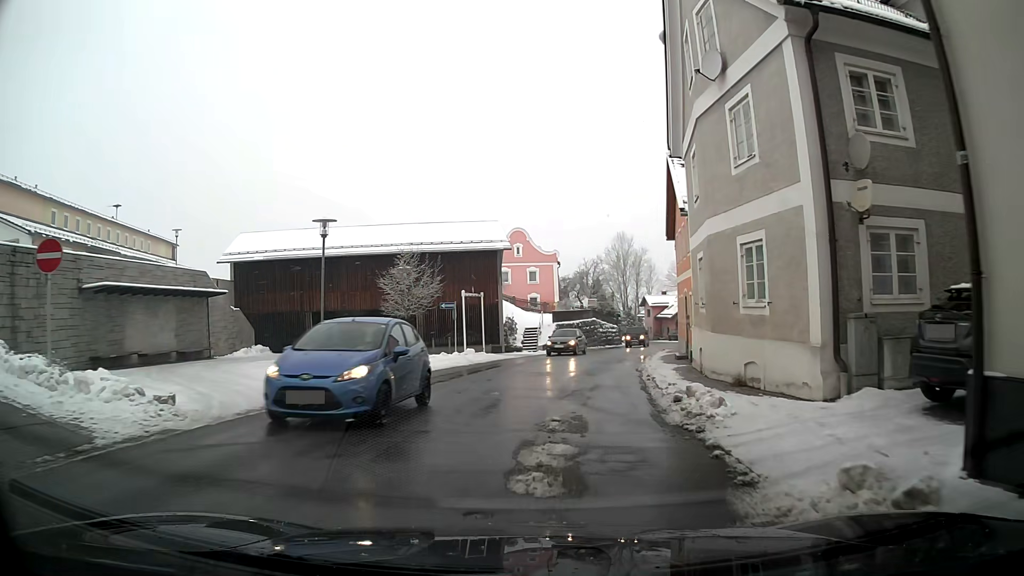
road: primary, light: Day
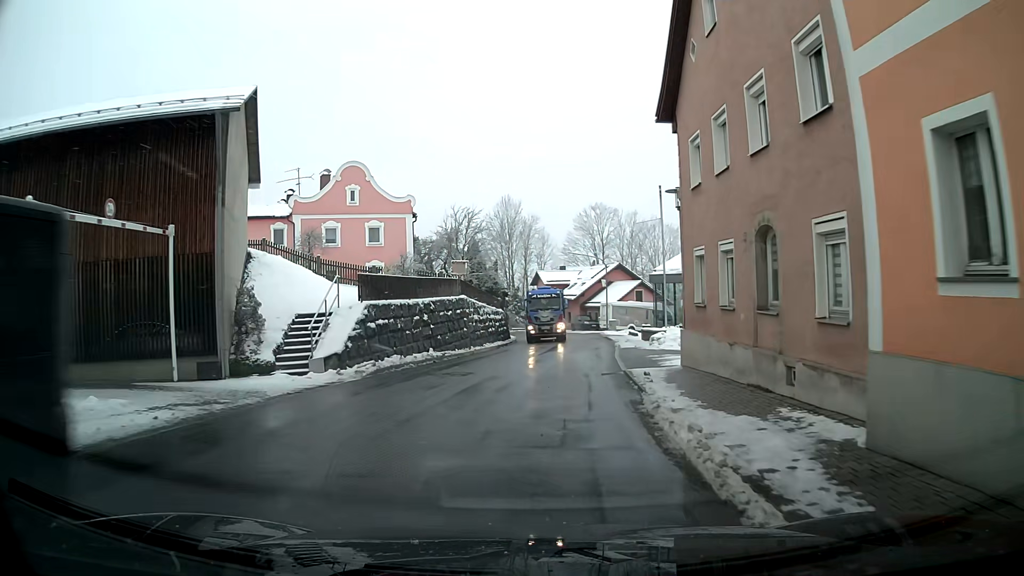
(+2.0, +25.7) m; +9°
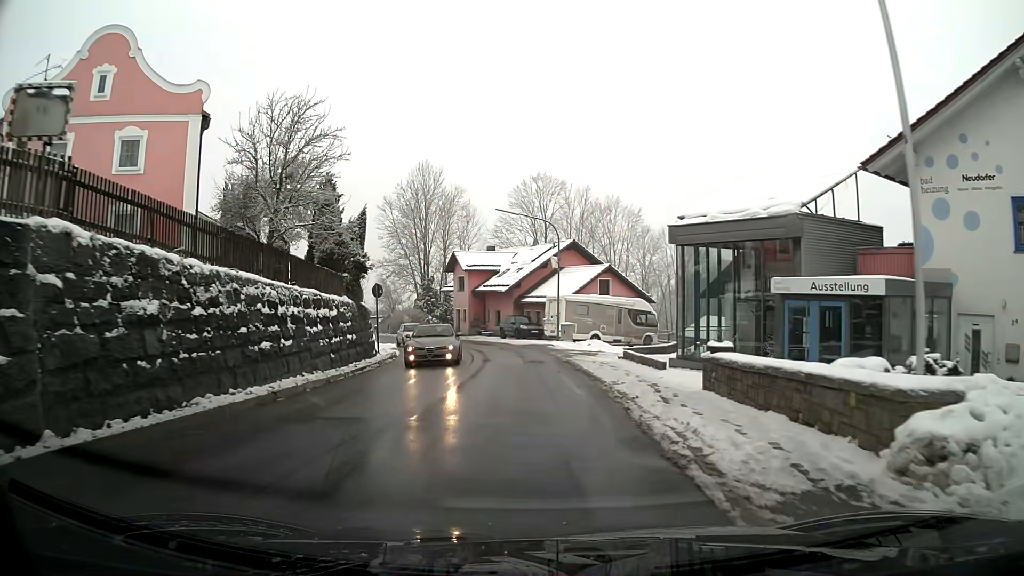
(+1.4, +24.8) m; +5°
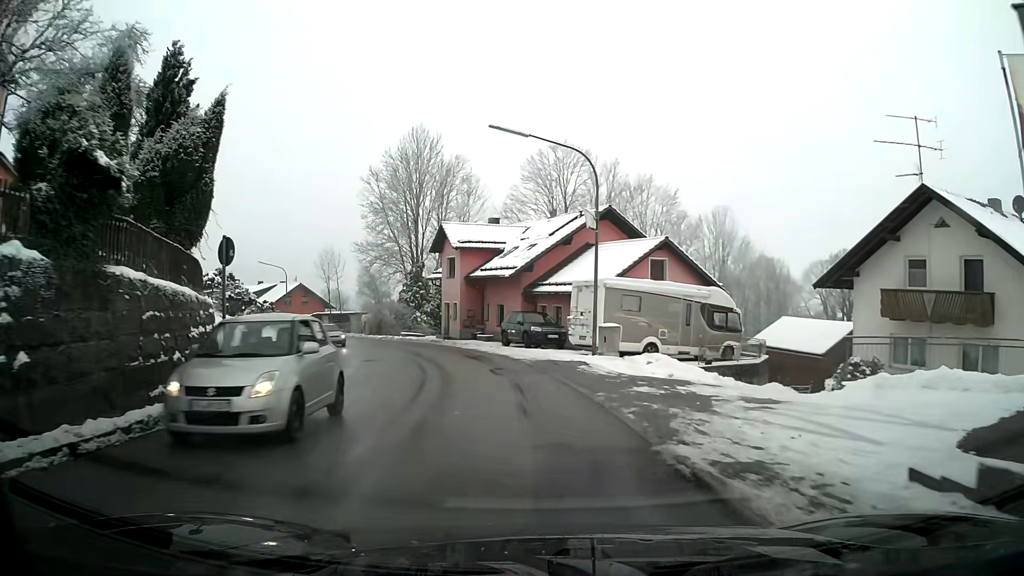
(-0.2, +15.9) m; -2°
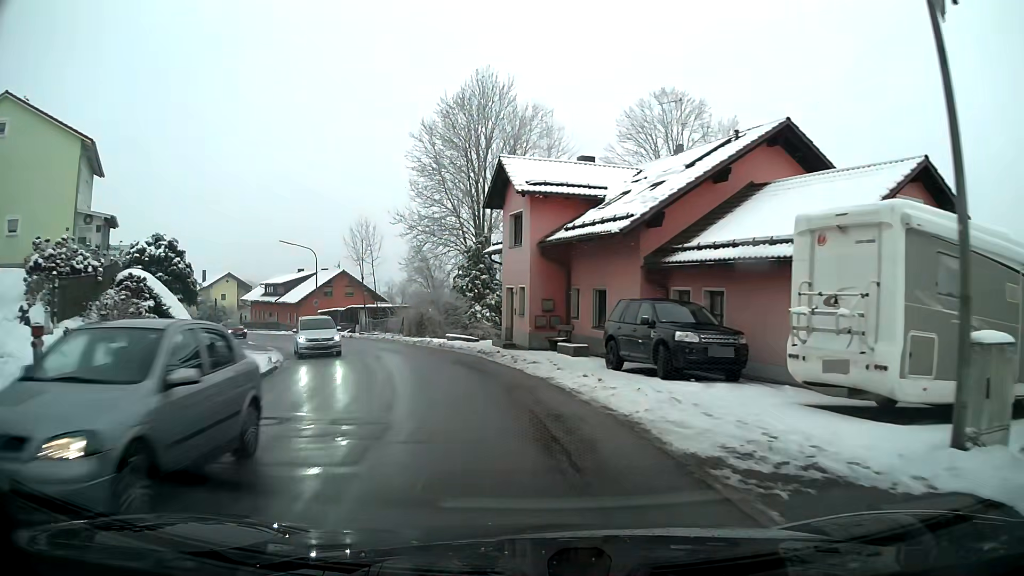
(-1.0, +16.6) m; -8°
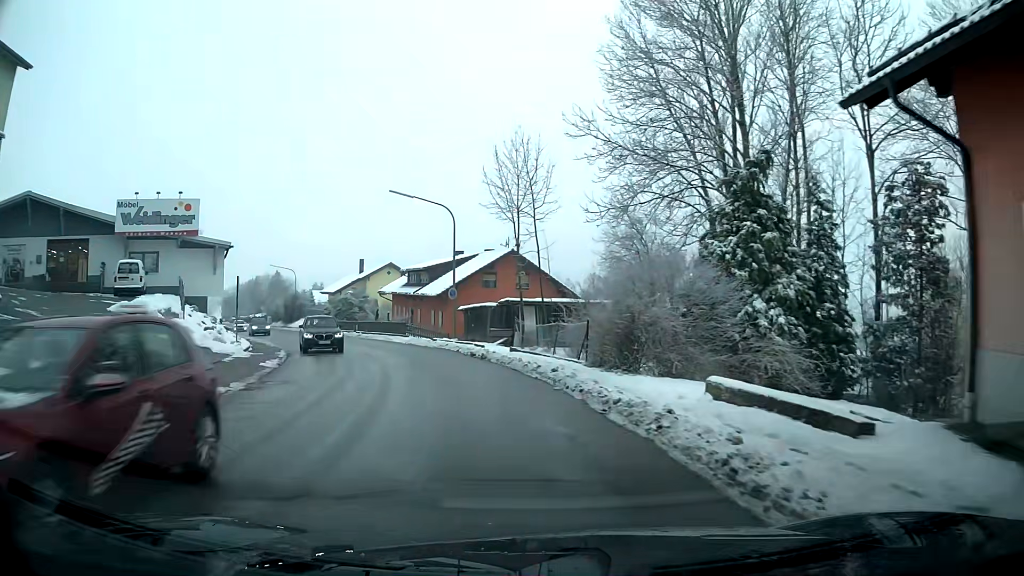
(-3.5, +23.1) m; -18°
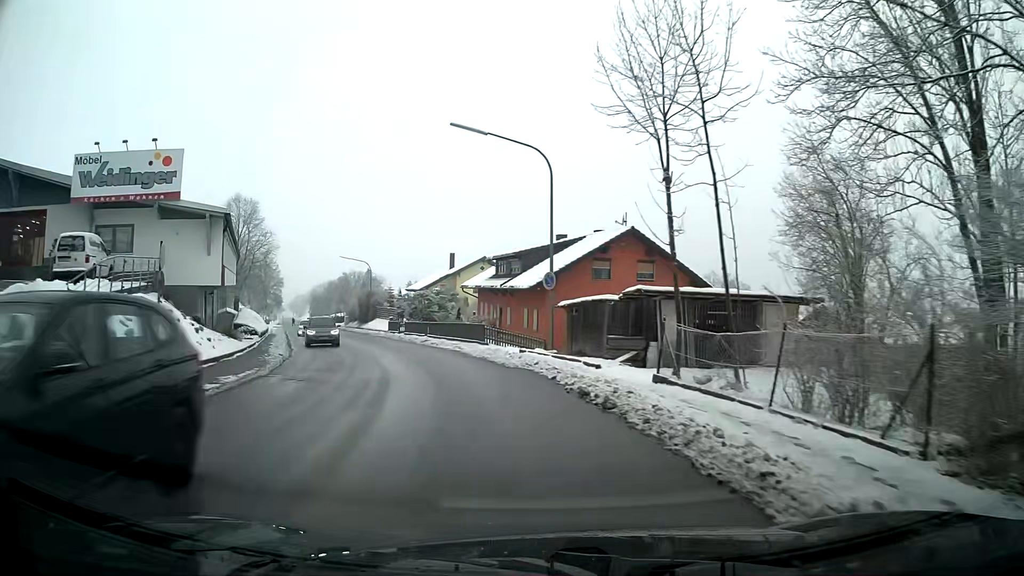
(-0.9, +12.4) m; -9°
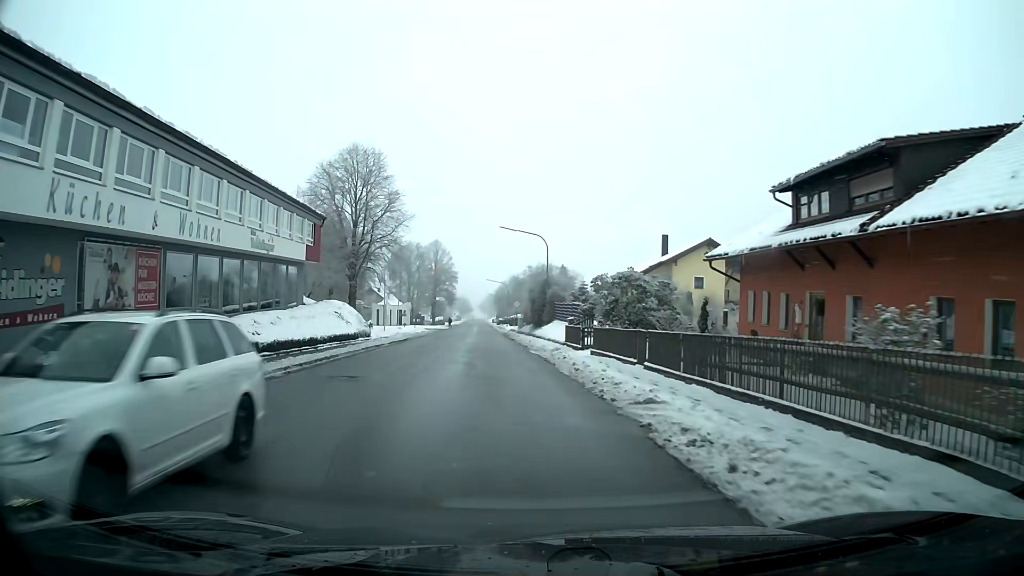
(-4.1, +26.1) m; -16°
(0, +10) (-1, +20) (-1, +30) (-2, +40) (-2, +50) (-3, +60) (-4, +70) (-4, +80) (-5, +90) (-6, +100) m
